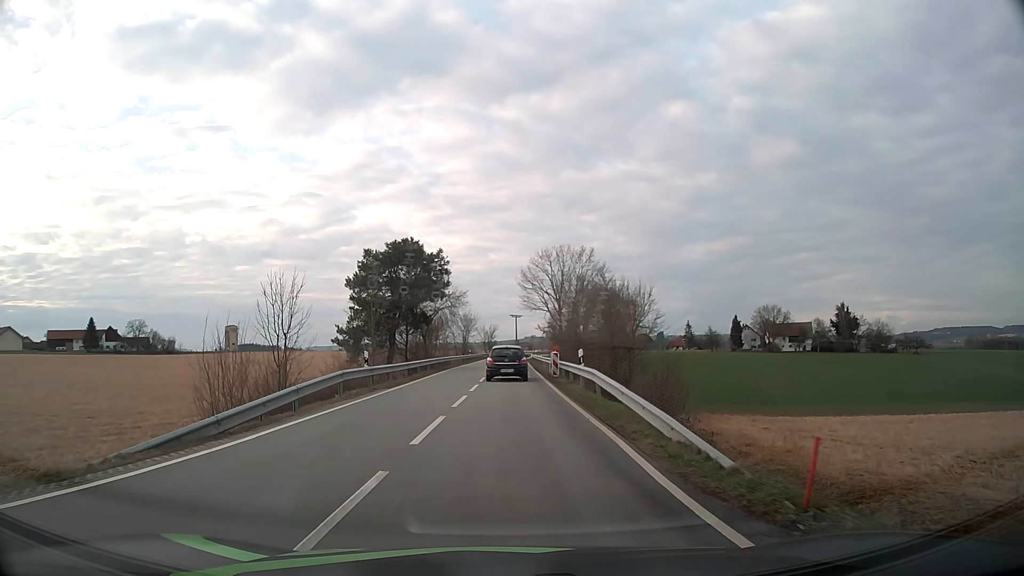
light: Day
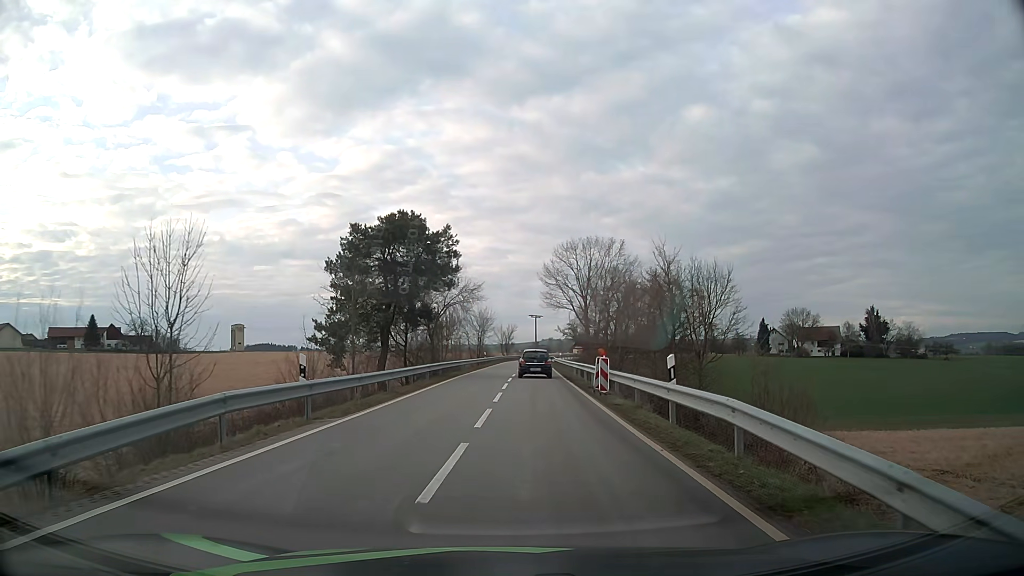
(-0.4, +9.7) m; -2°
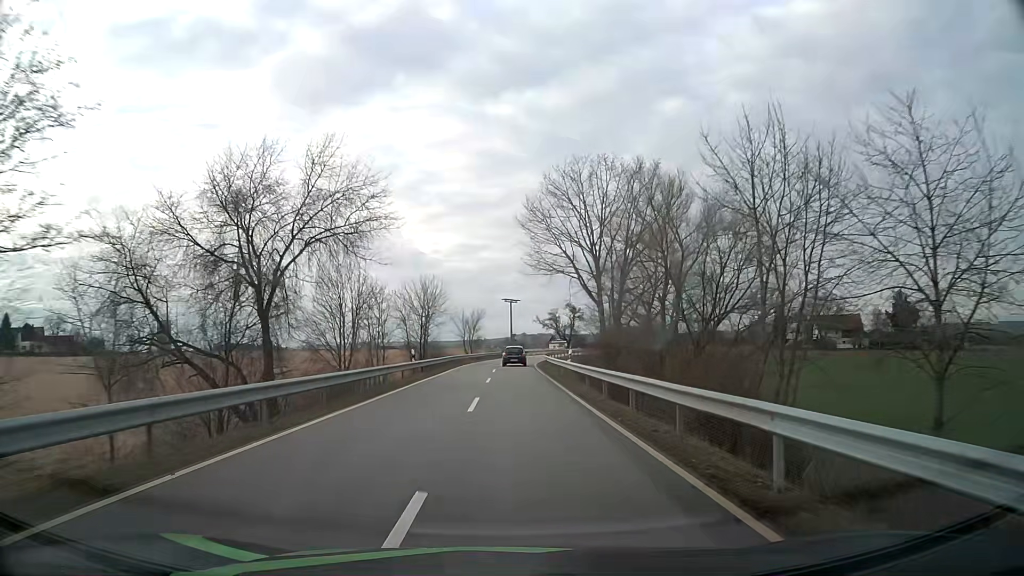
(+1.0, +34.6) m; +2°
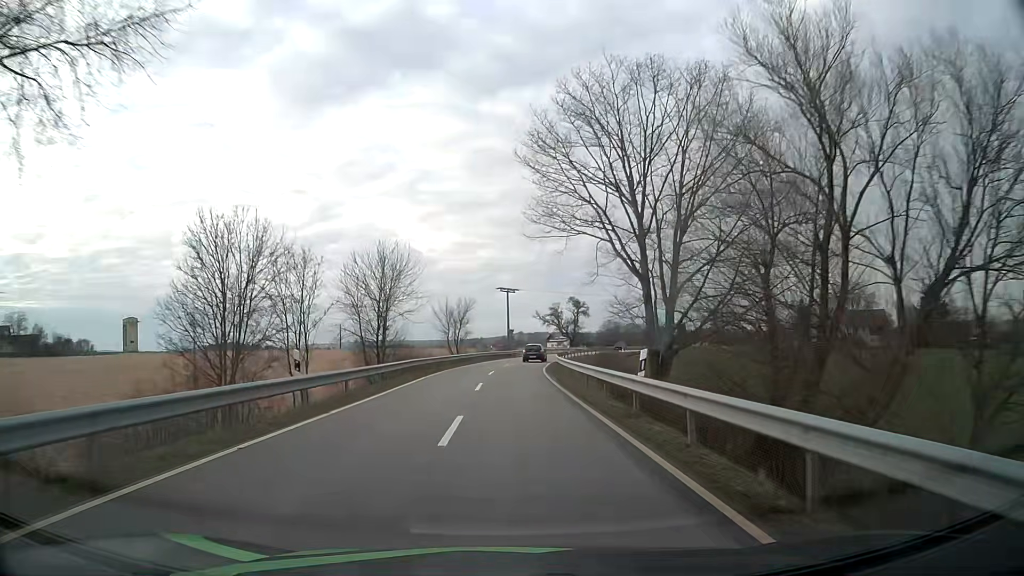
(+0.1, +17.5) m; 0°
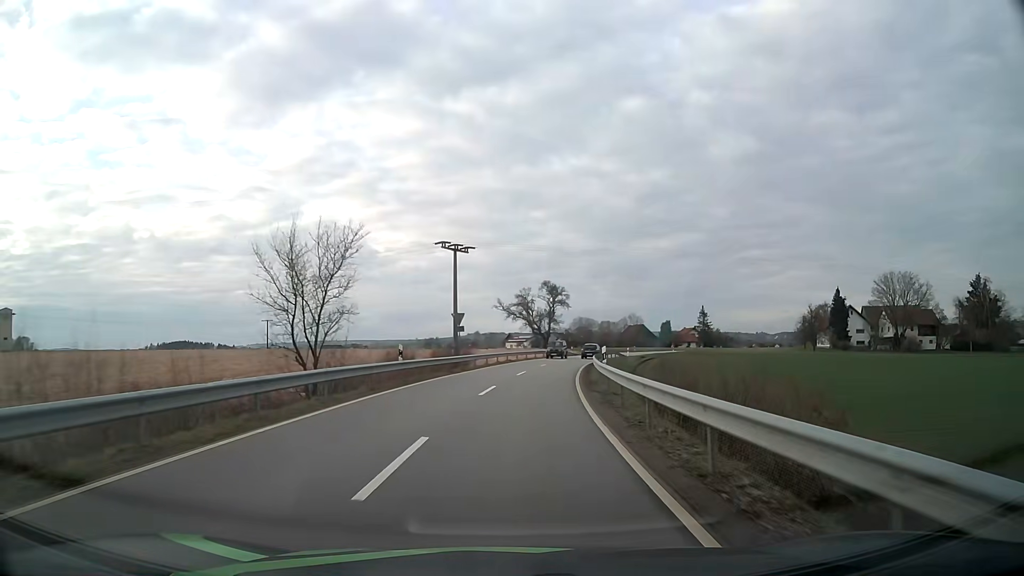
(+0.6, +38.8) m; +4°
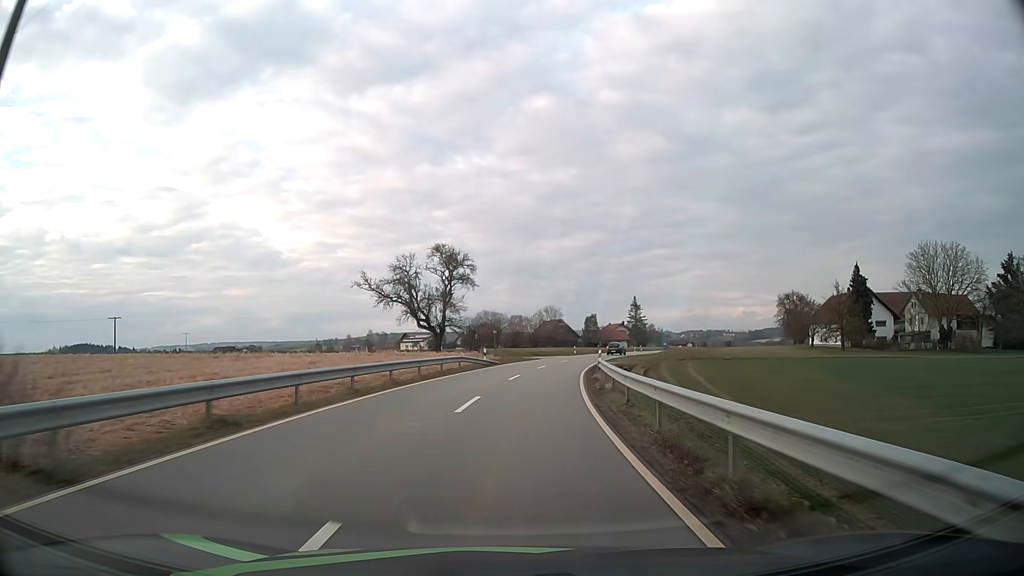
(+3.0, +41.3) m; +8°
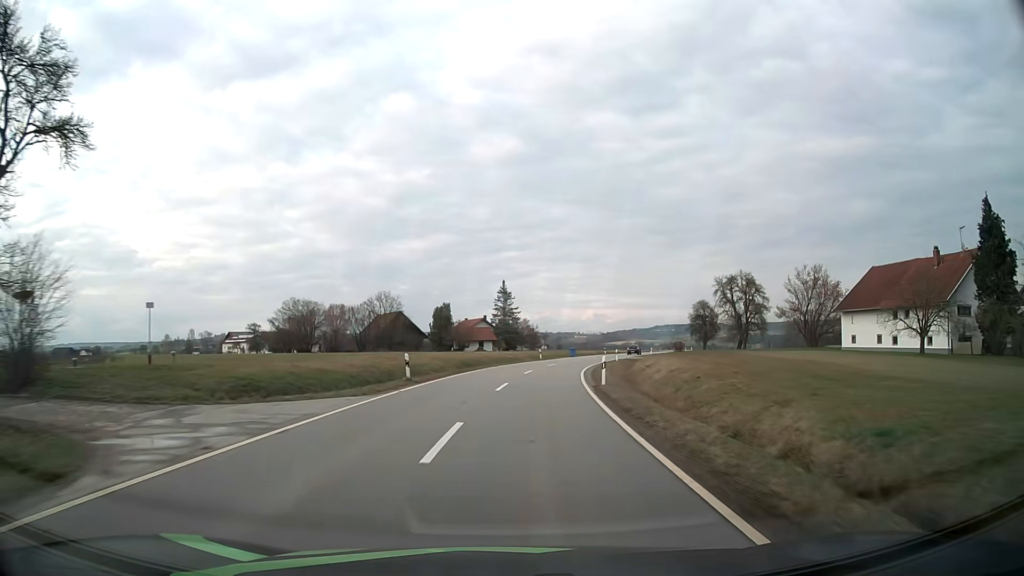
(+5.7, +54.0) m; +13°
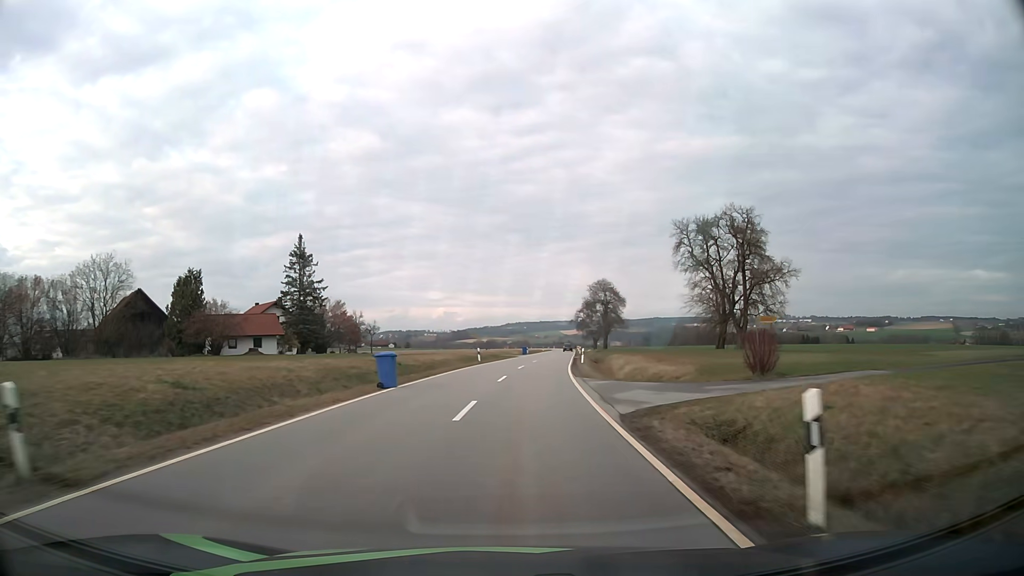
(+6.6, +56.4) m; +13°
(0, +10) (+1, +20) (+1, +30) (+2, +40) (+3, +50) (+4, +60) (+5, +70) (+6, +80) (+7, +90) (+9, +100) m
